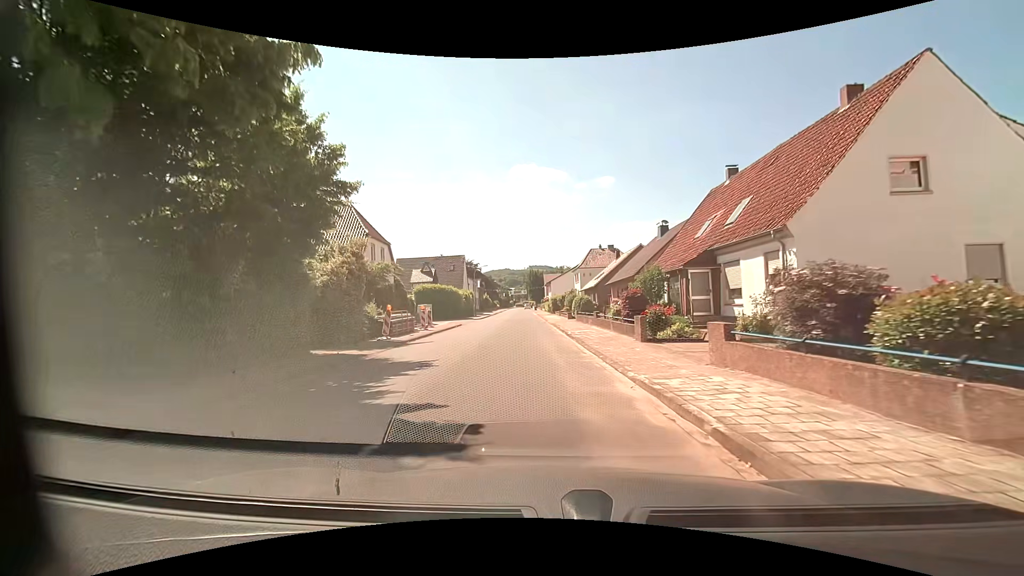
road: residential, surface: asphalt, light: Day
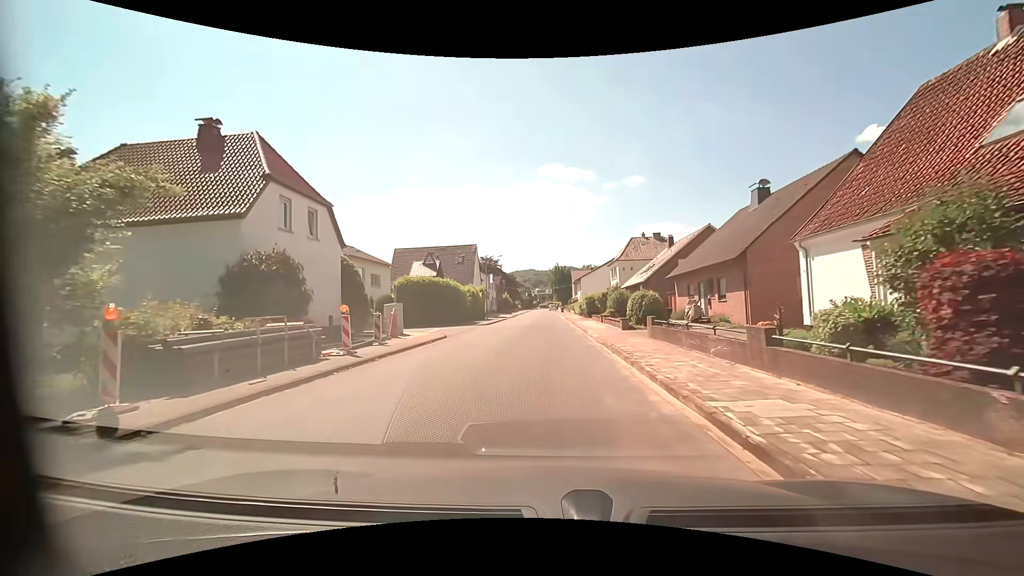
(-0.7, +16.4) m; -3°
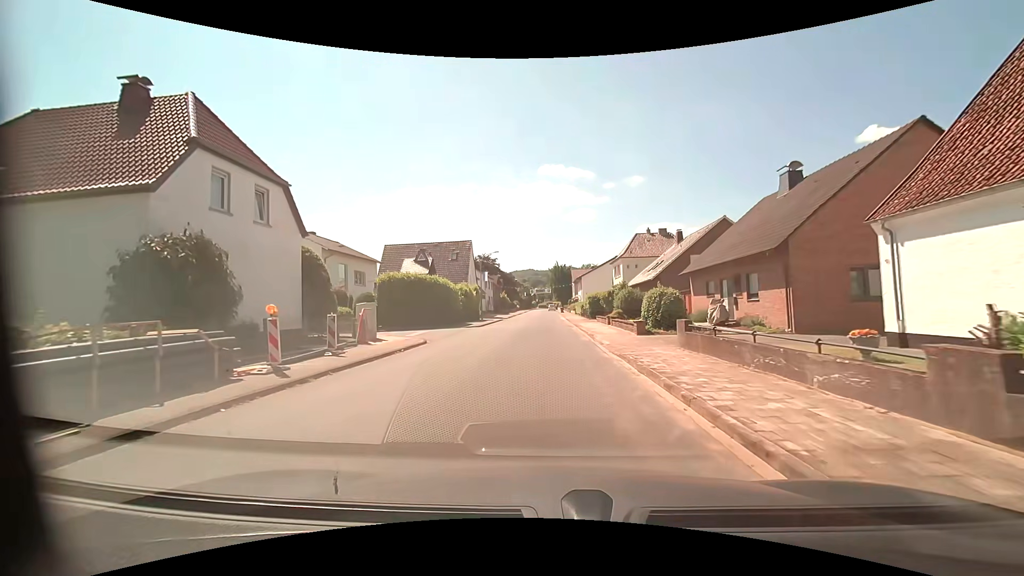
(0.0, +4.3) m; 0°
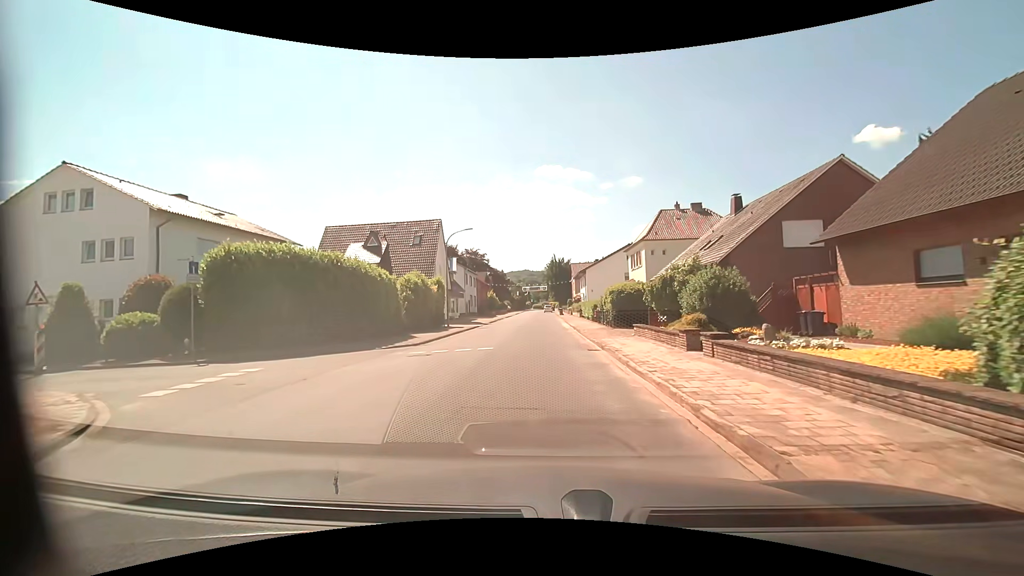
(+0.2, +17.8) m; +1°
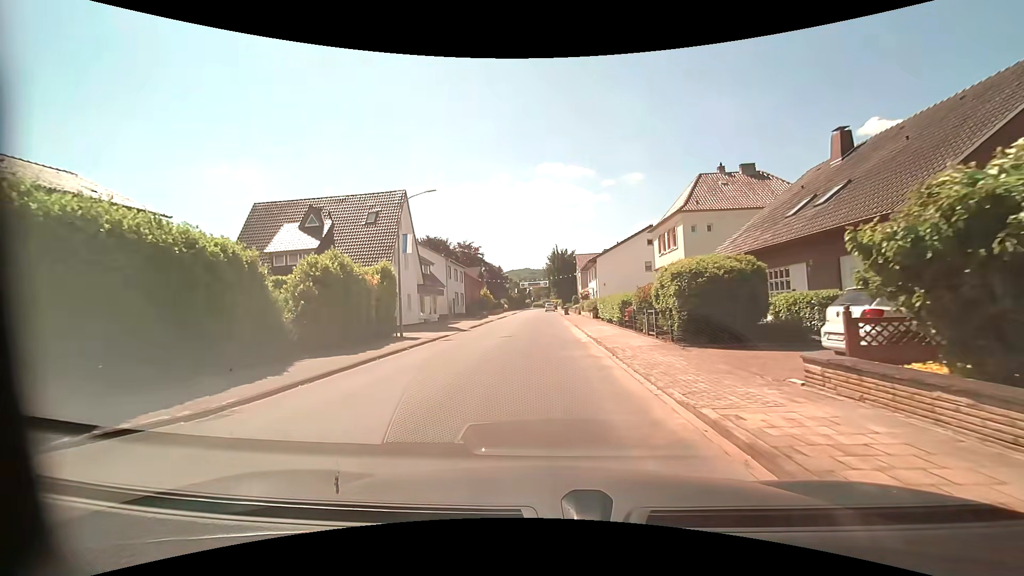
(+0.1, +13.1) m; 0°
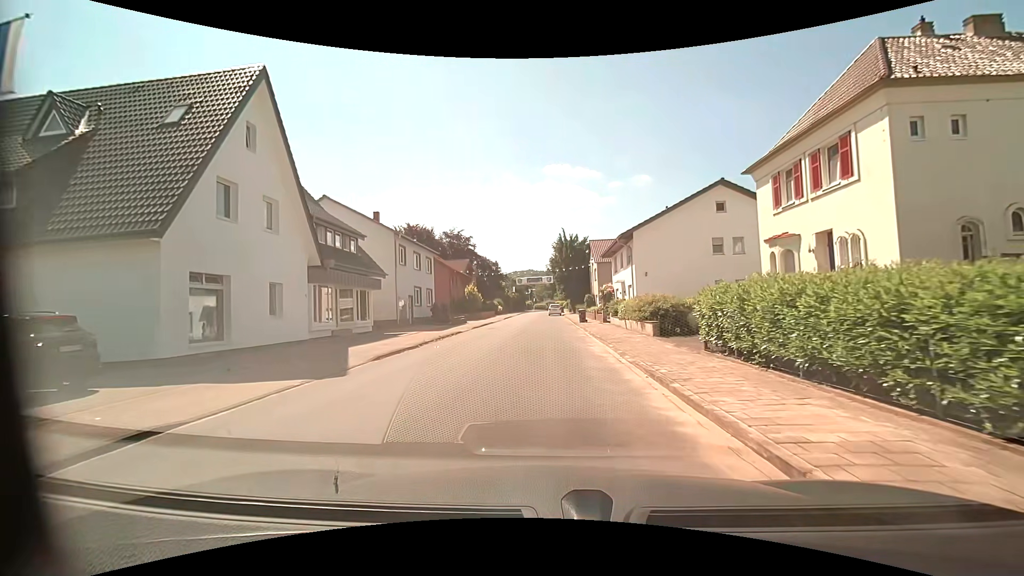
(0.0, +20.5) m; 0°
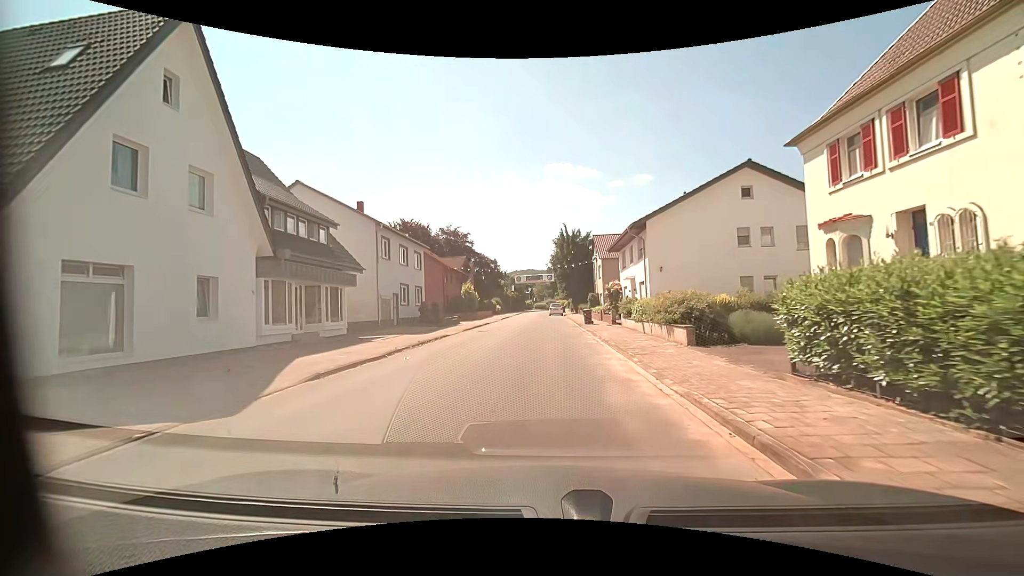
(0.0, +4.1) m; 0°
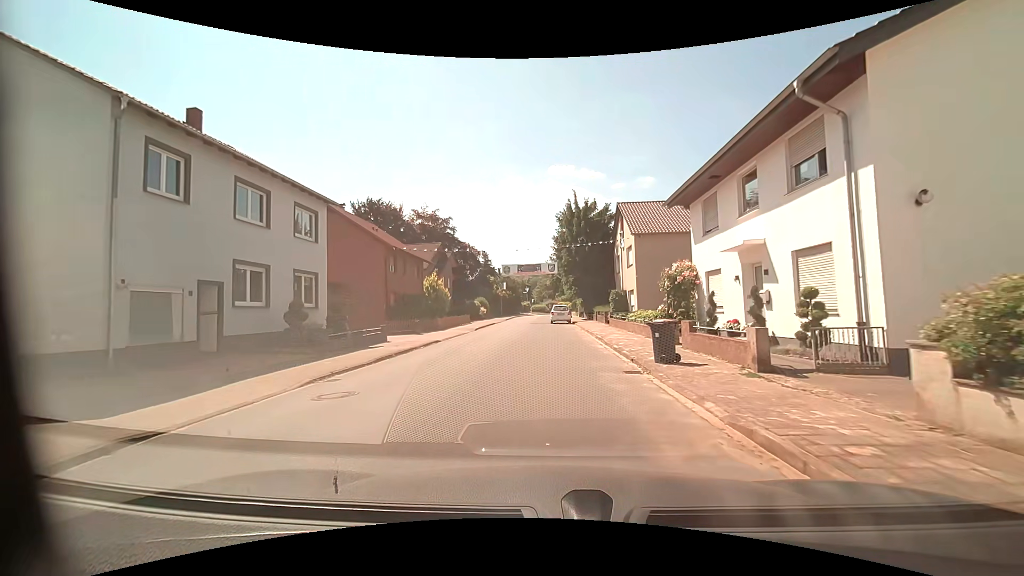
(+0.1, +19.9) m; +1°
(0, +10) (0, +20) (-1, +30) (-2, +40) (-2, +50) (-1, +60) (0, +70) (+1, +80) (+5, +89) (+13, +95) m
